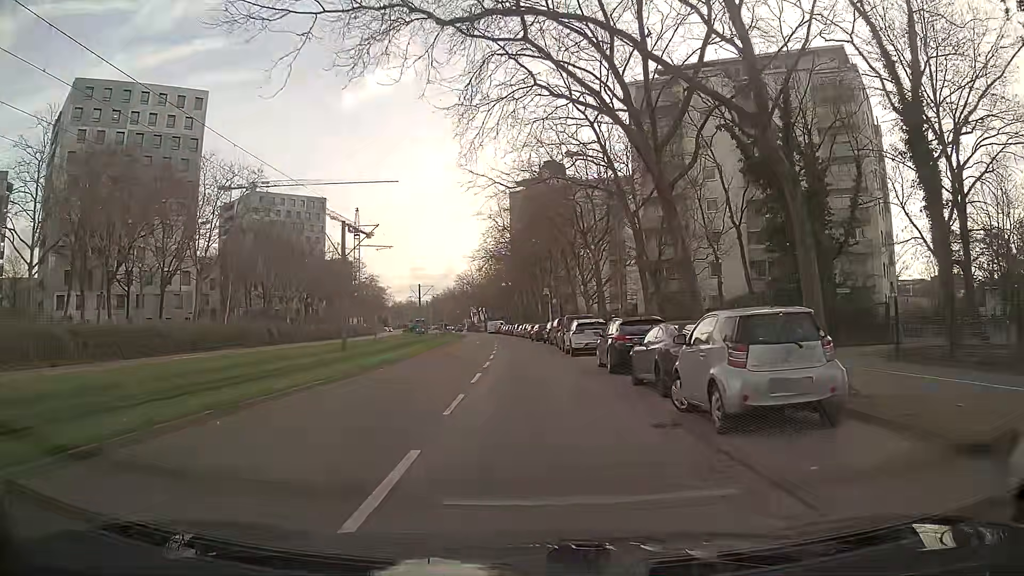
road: tertiary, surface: asphalt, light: Day
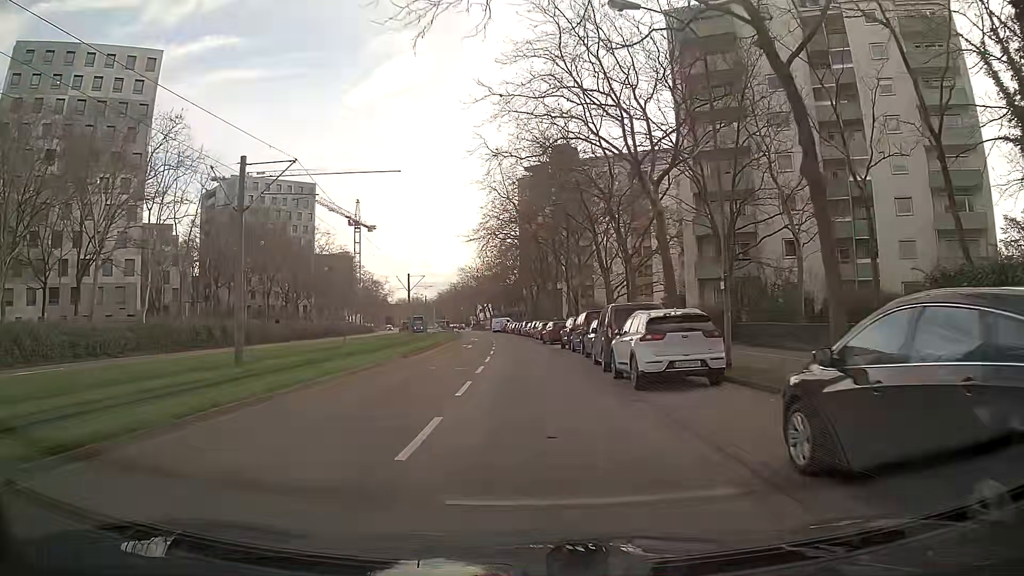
(-0.1, +15.7) m; -1°
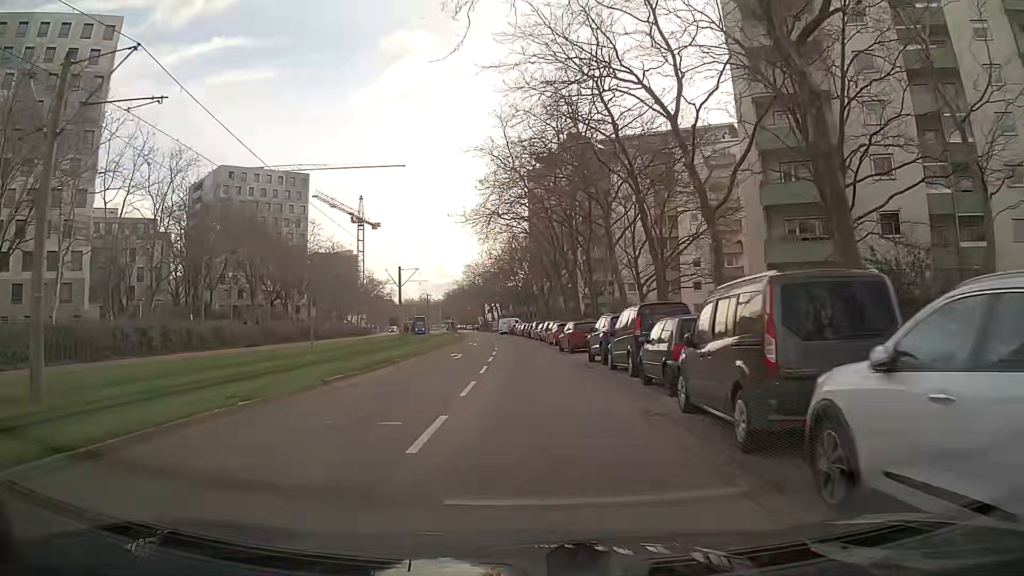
(-0.1, +11.6) m; -1°
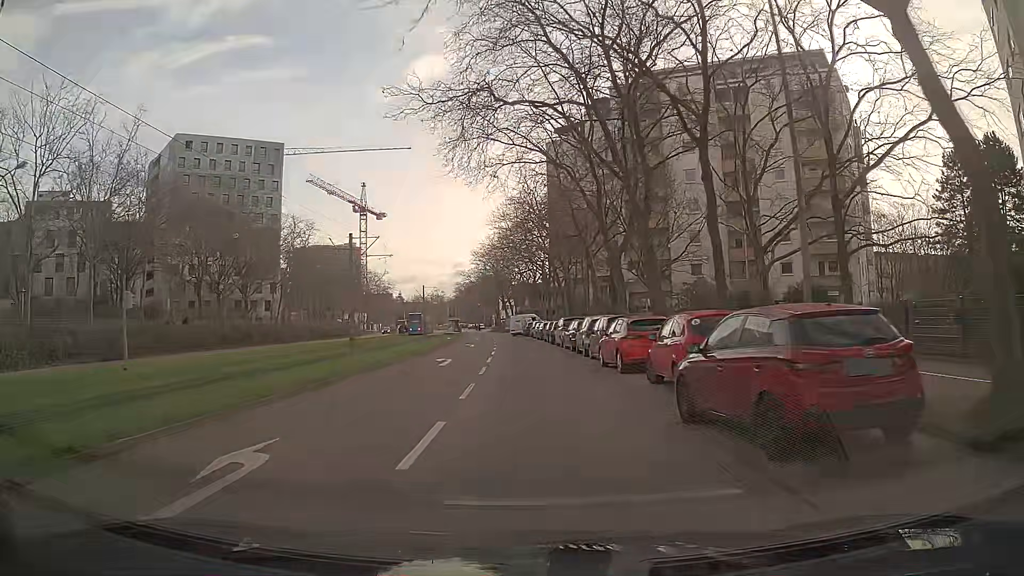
(-0.4, +25.0) m; -2°
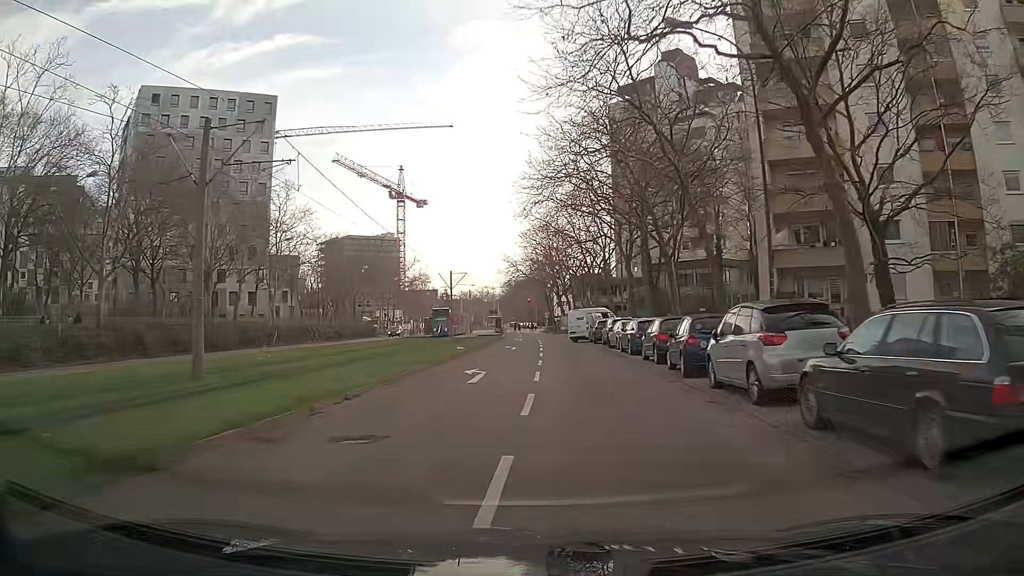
(-1.1, +26.6) m; -5°
